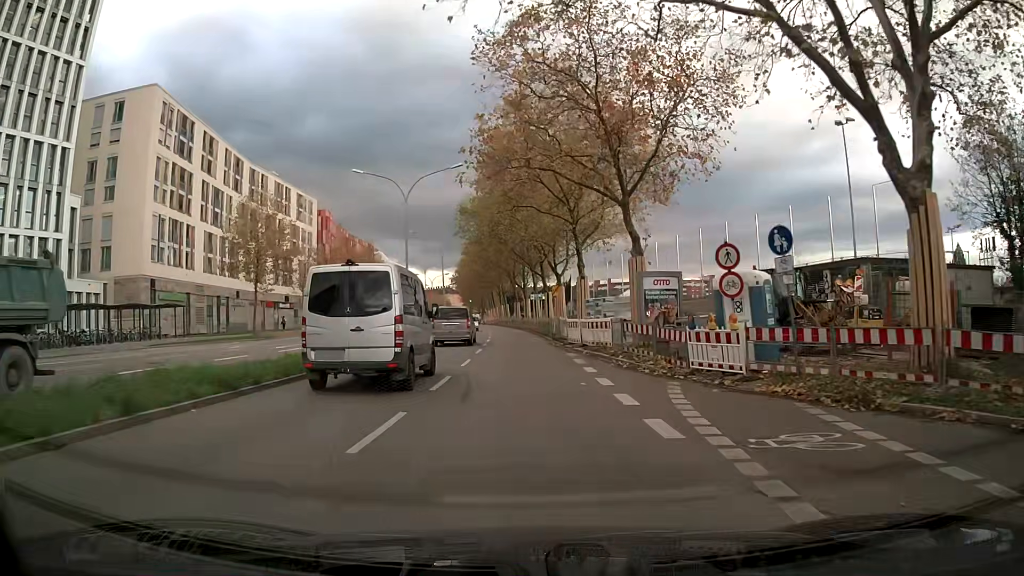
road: secondary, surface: asphalt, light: Day
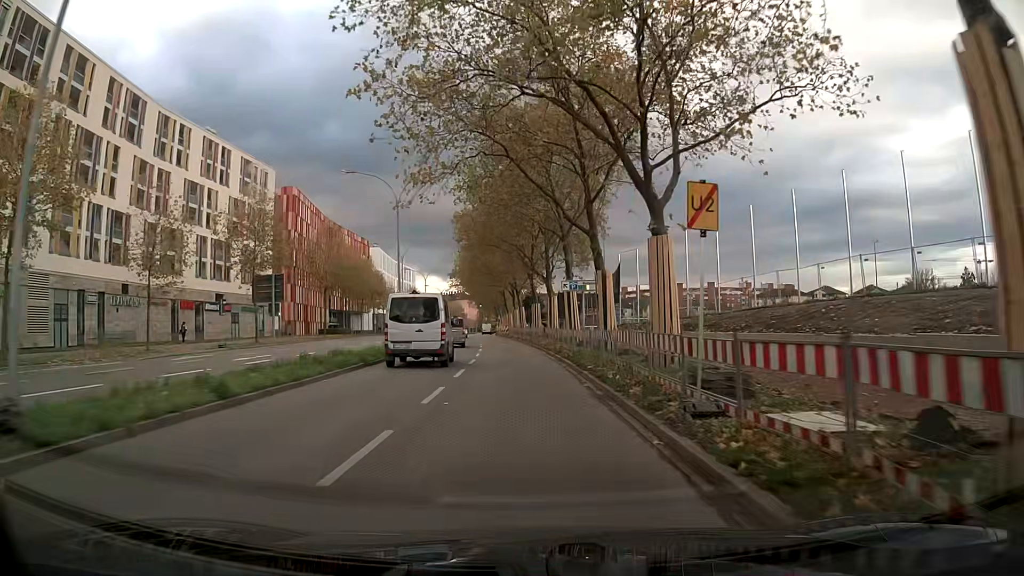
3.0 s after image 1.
(-0.9, +31.8) m; -3°
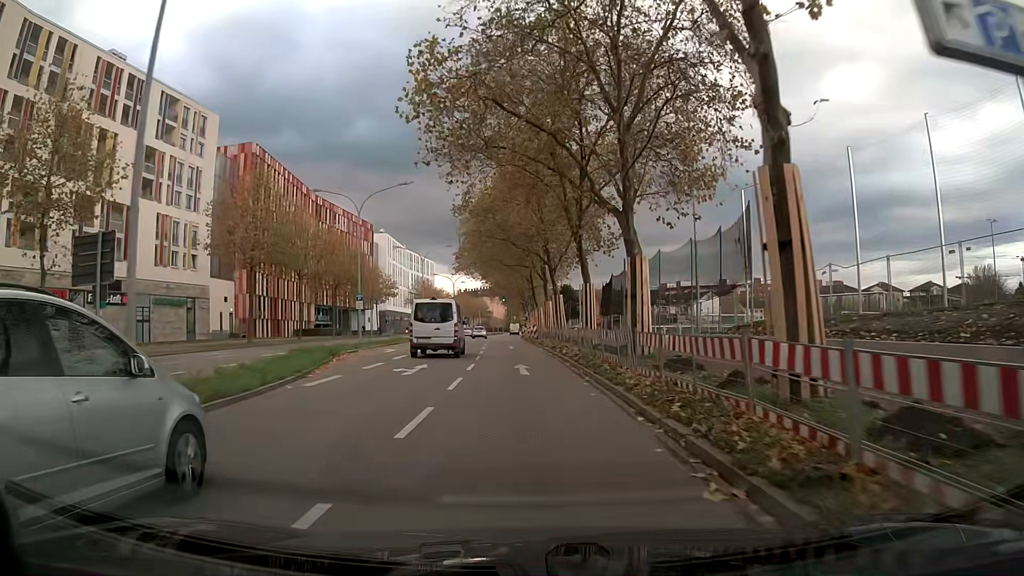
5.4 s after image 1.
(-0.7, +28.1) m; -3°
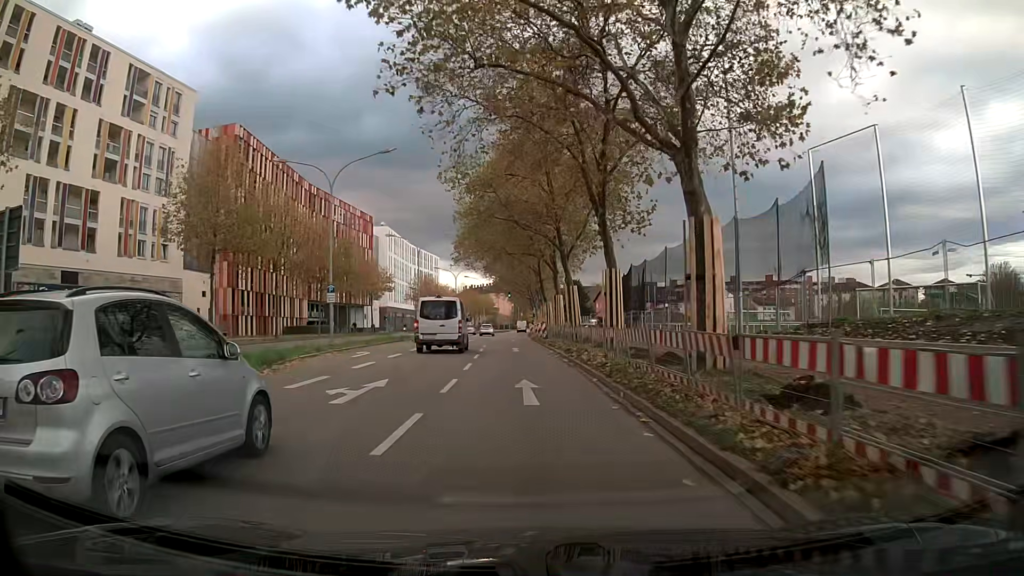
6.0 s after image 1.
(-0.1, +7.3) m; -1°
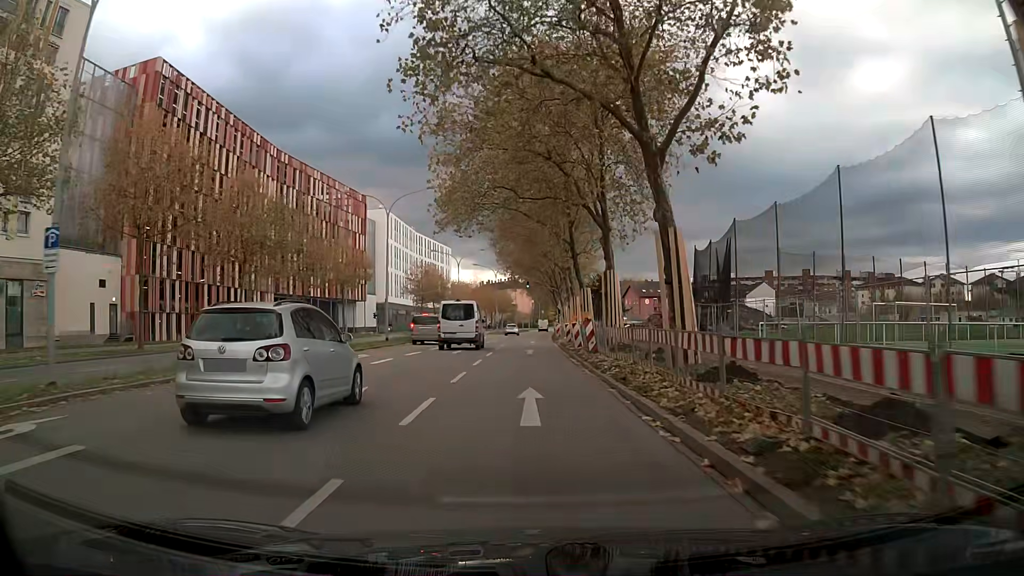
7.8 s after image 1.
(-0.3, +22.4) m; -1°
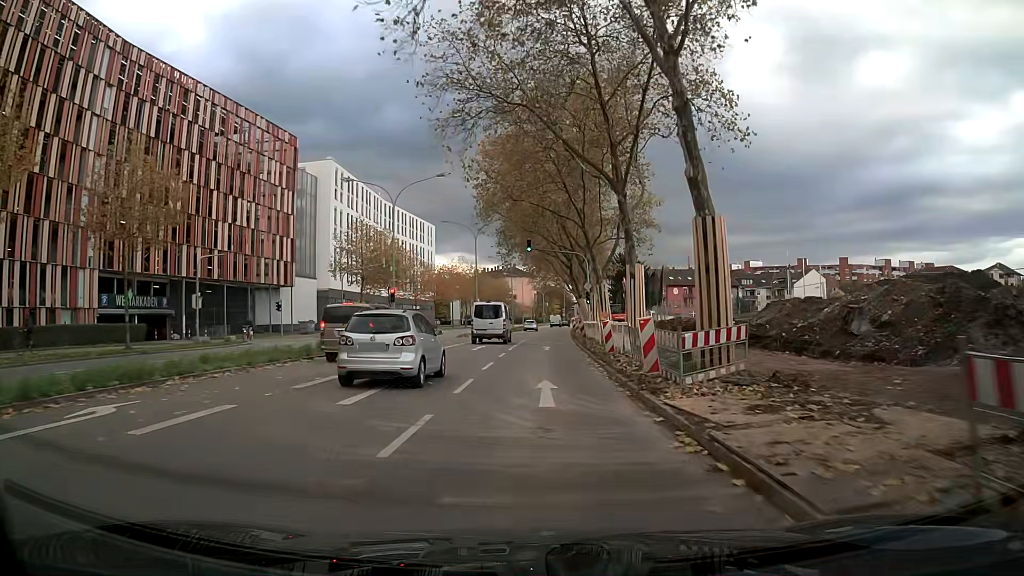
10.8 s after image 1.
(0.0, +38.3) m; 0°
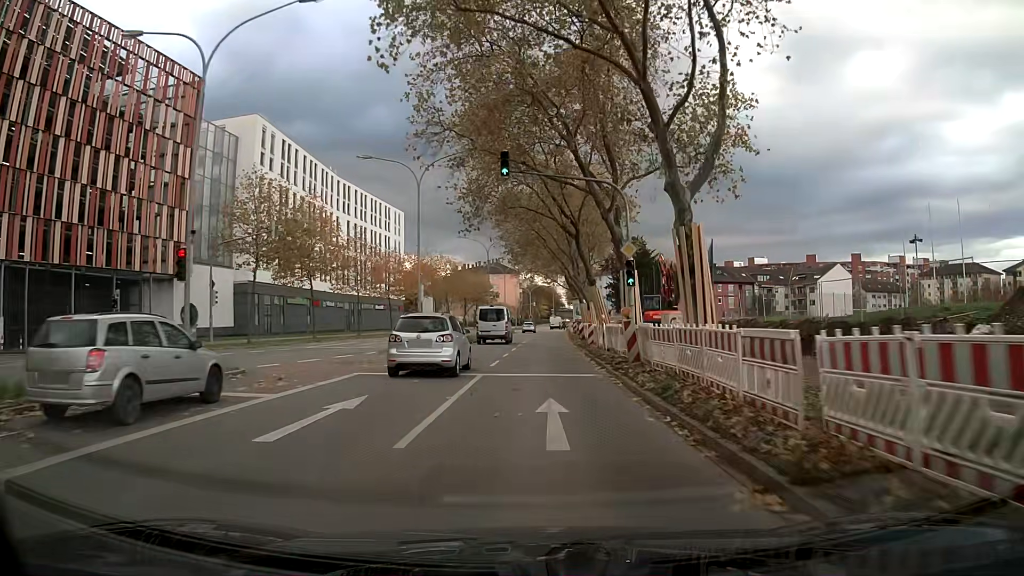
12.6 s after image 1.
(+0.3, +23.6) m; +2°
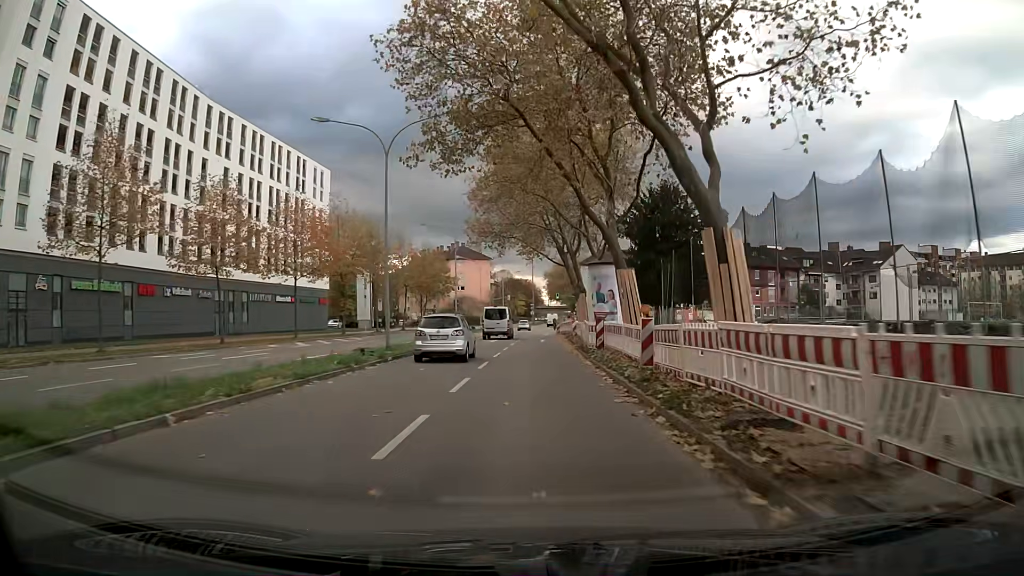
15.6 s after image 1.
(+0.4, +39.2) m; +1°
(0, +10) (0, +20) (0, +30) (0, +40) (+1, +50) (+1, +60) (+1, +70) (+2, +80) (+3, +90) (+3, +100) m
